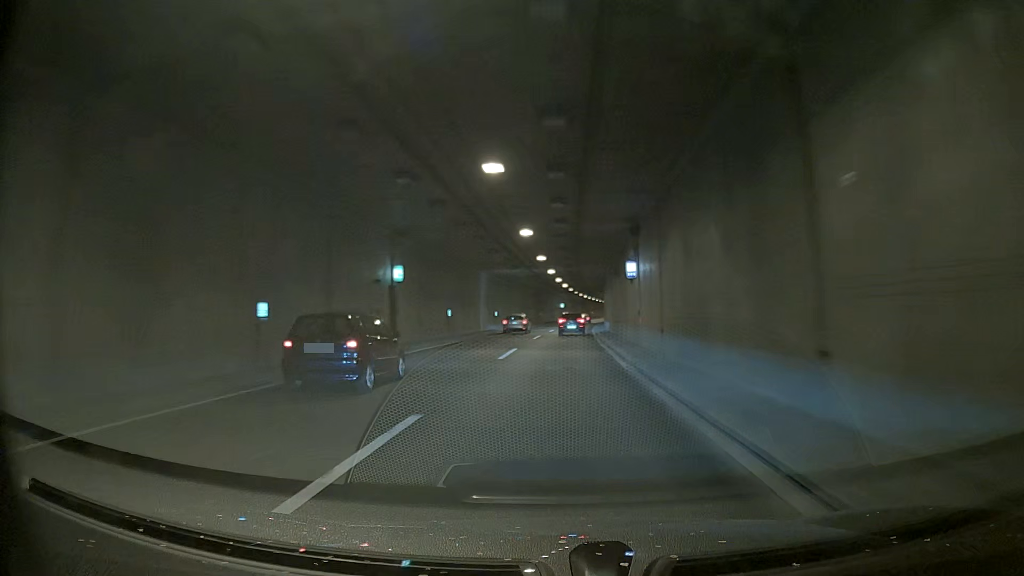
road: trunk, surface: asphalt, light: Day
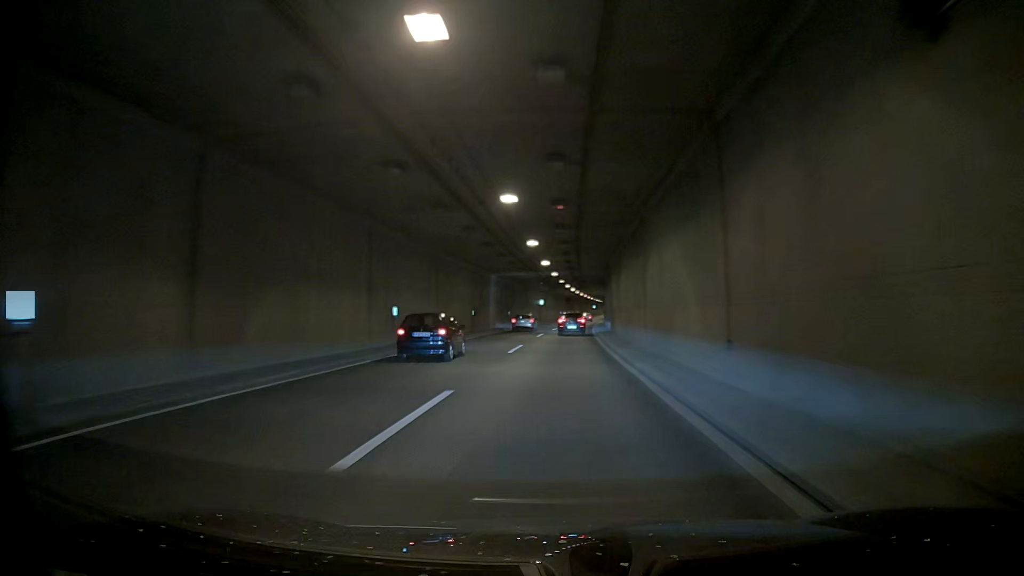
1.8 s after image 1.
(+0.5, +33.1) m; +1°
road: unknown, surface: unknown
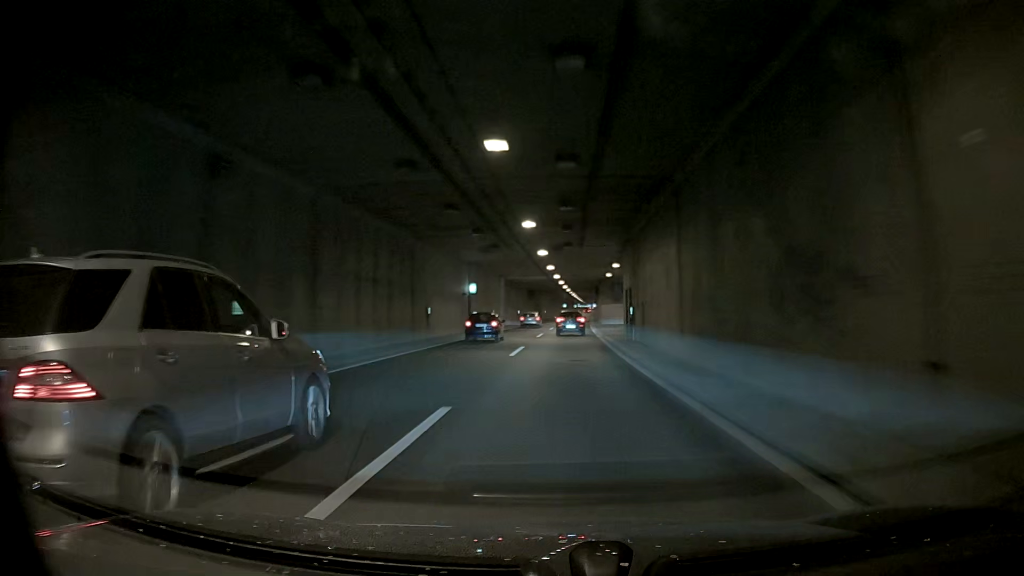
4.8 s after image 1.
(0.0, +56.2) m; 0°
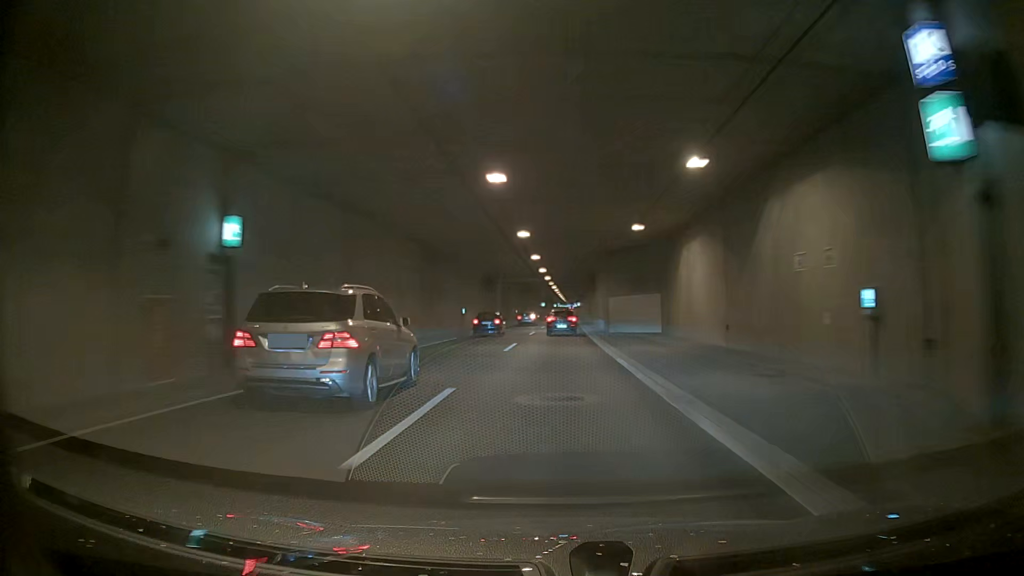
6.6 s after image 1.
(0.0, +33.7) m; 0°
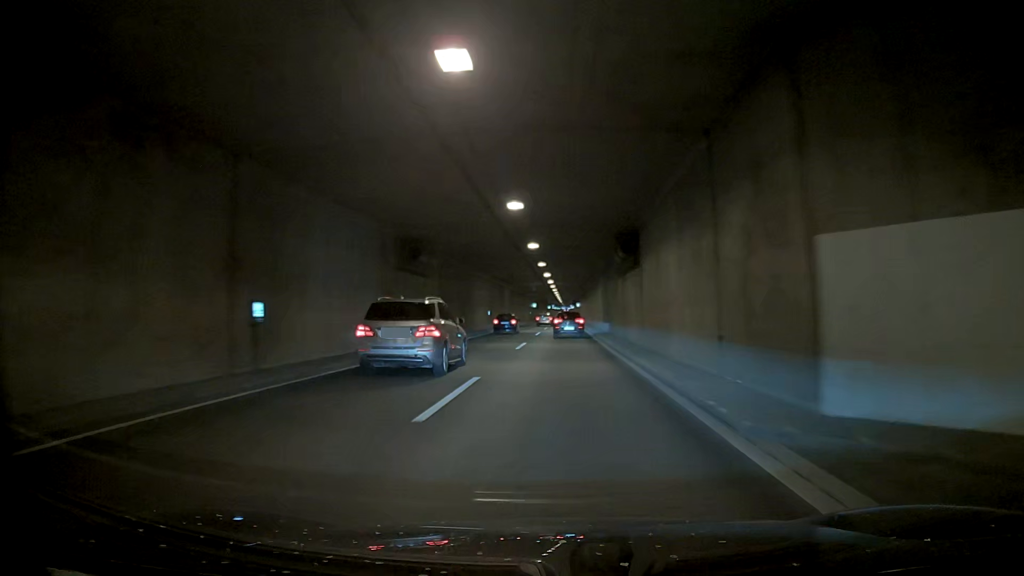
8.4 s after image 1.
(0.0, +33.5) m; 0°
